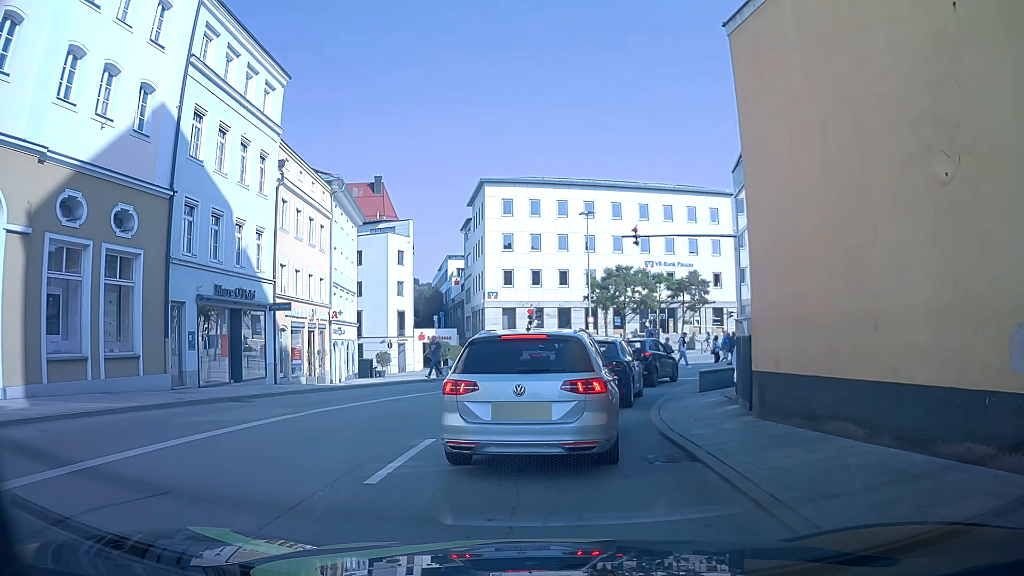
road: primary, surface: asphalt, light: Day
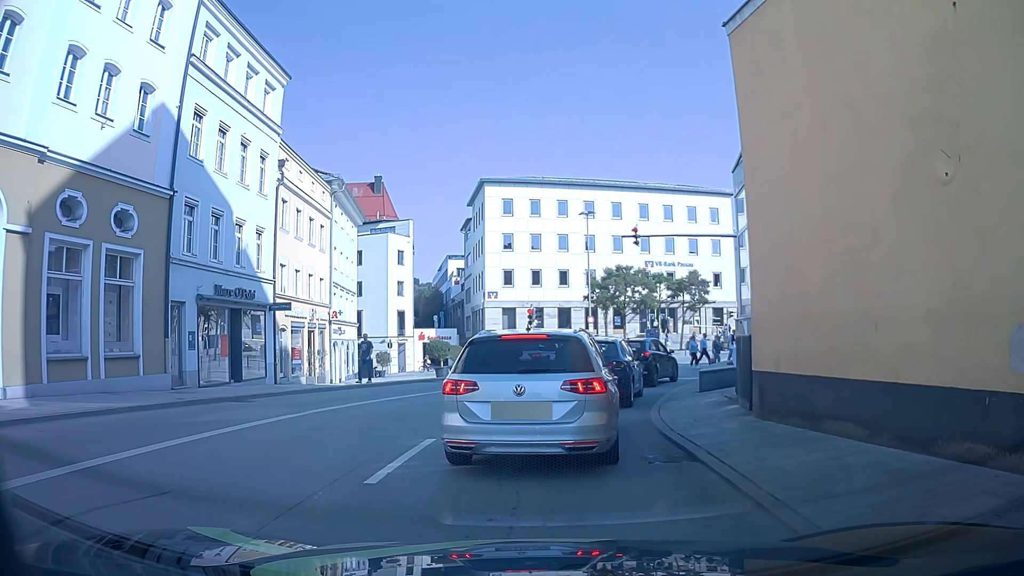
(0.0, 0.0) m; 0°
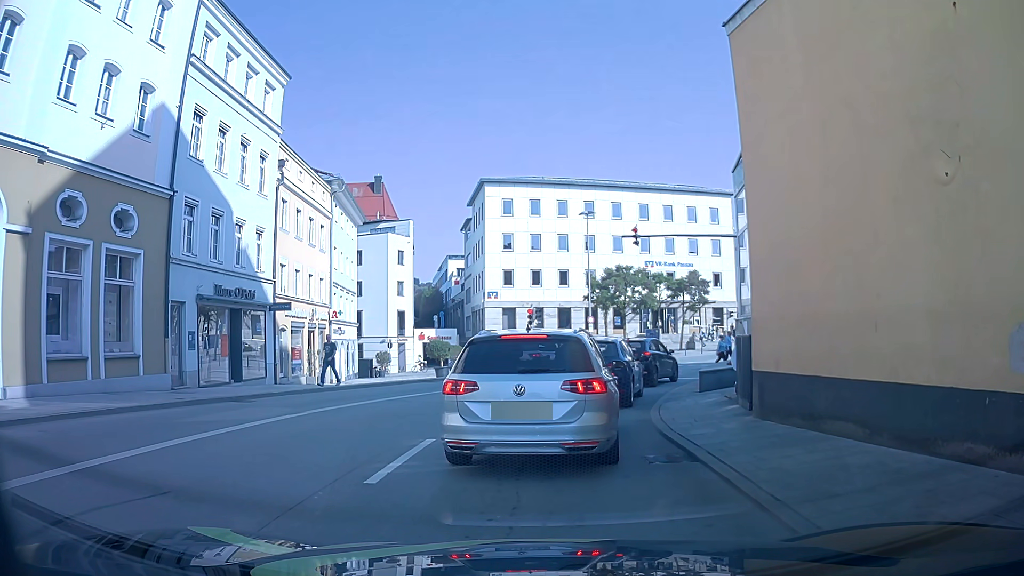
(0.0, 0.0) m; 0°
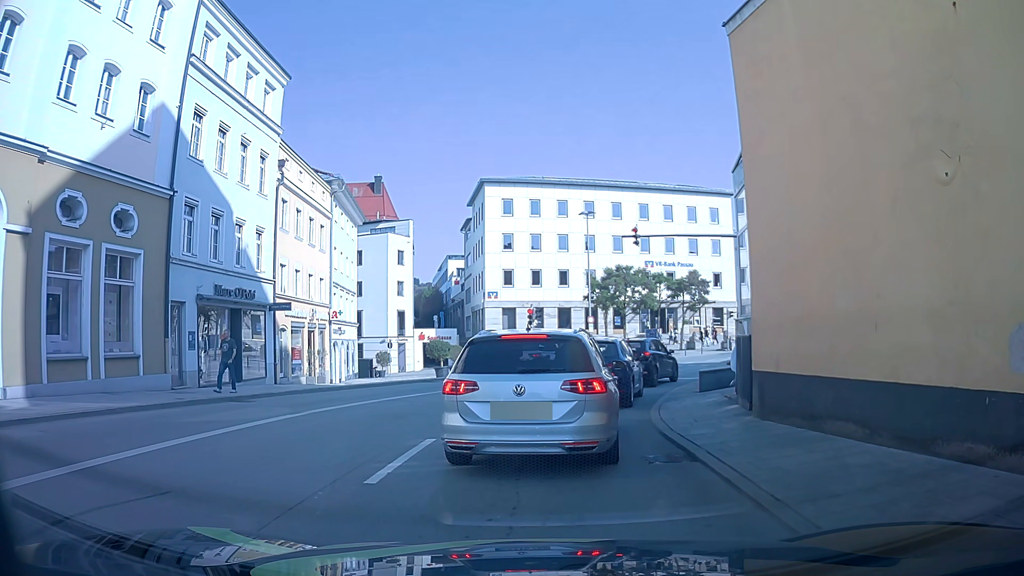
(0.0, 0.0) m; 0°
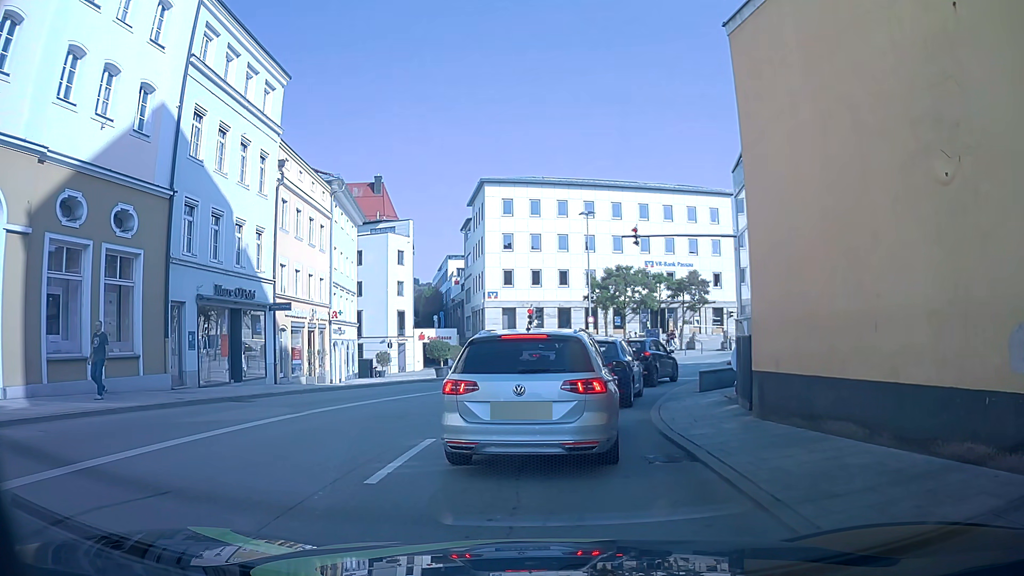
(0.0, 0.0) m; 0°
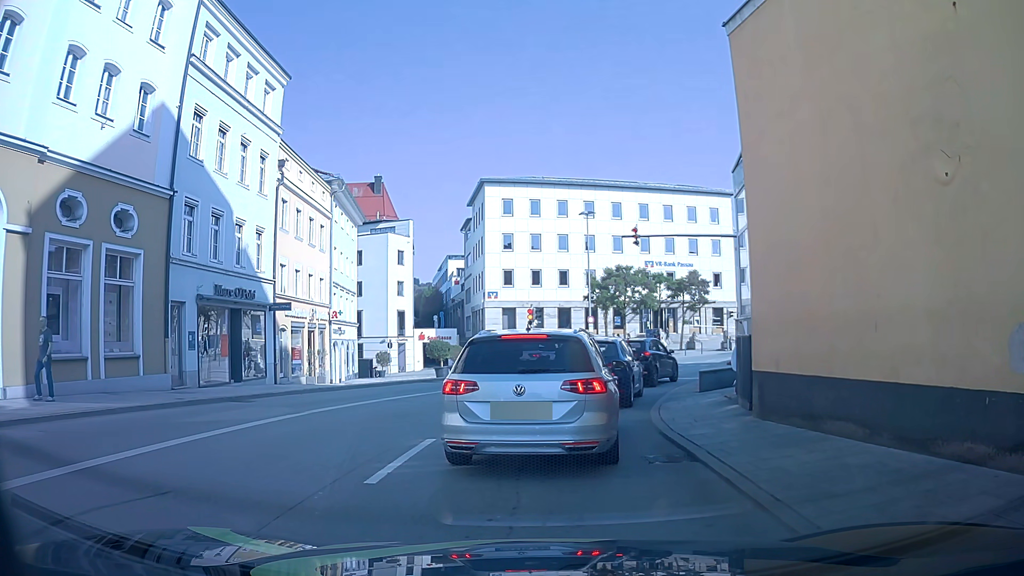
(0.0, 0.0) m; 0°
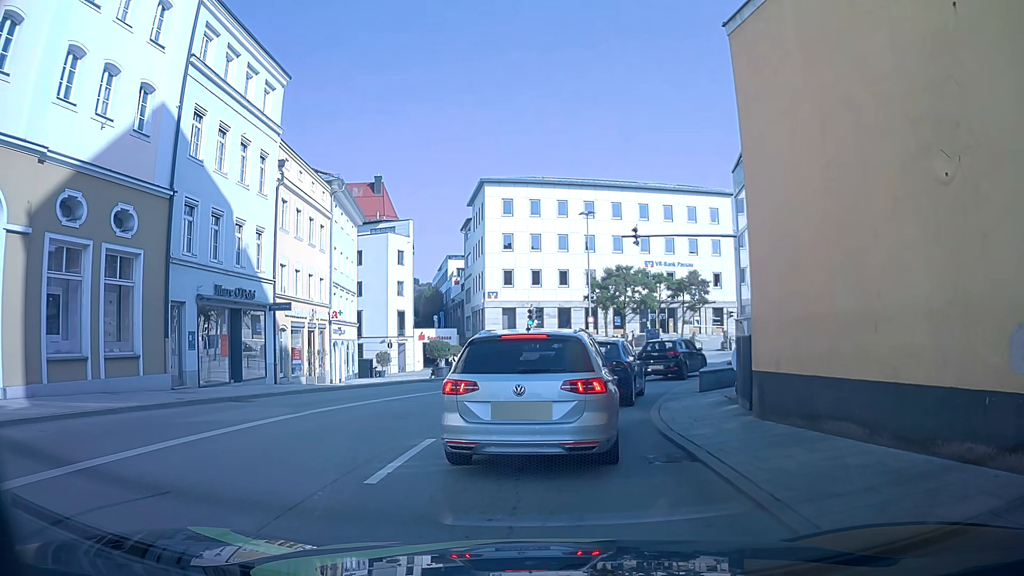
(0.0, 0.0) m; 0°
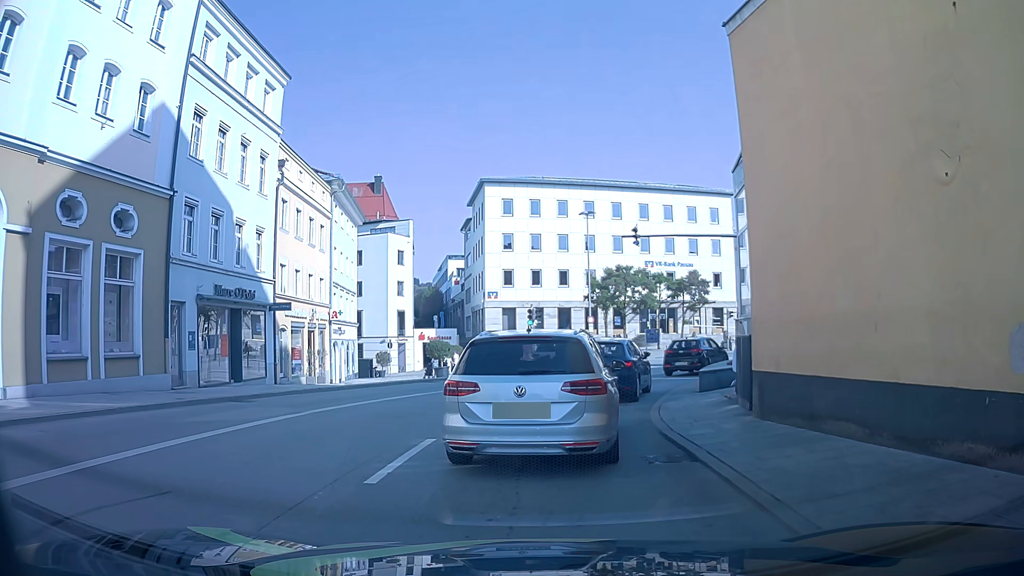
(0.0, 0.0) m; 0°
